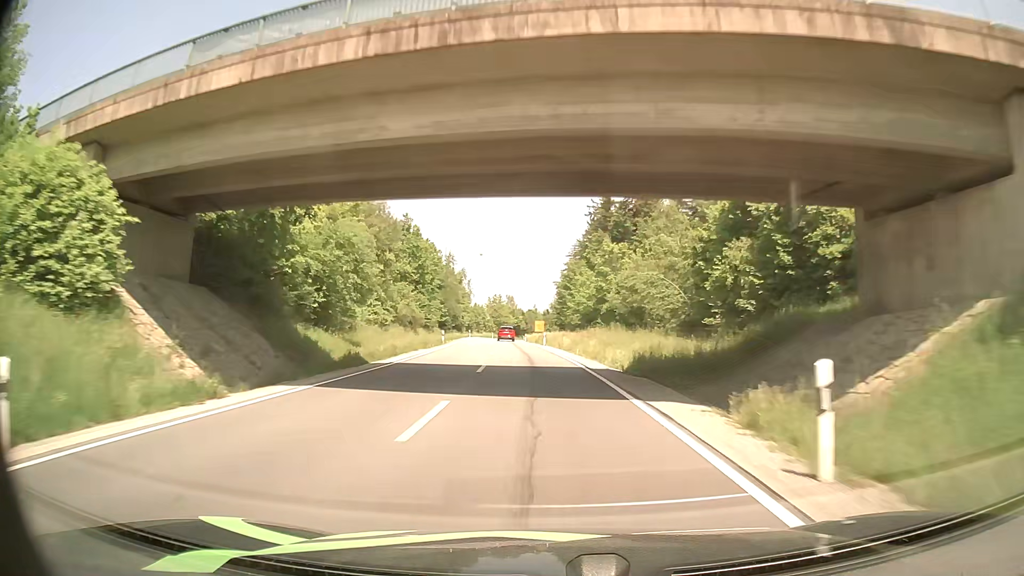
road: secondary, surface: asphalt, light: Day
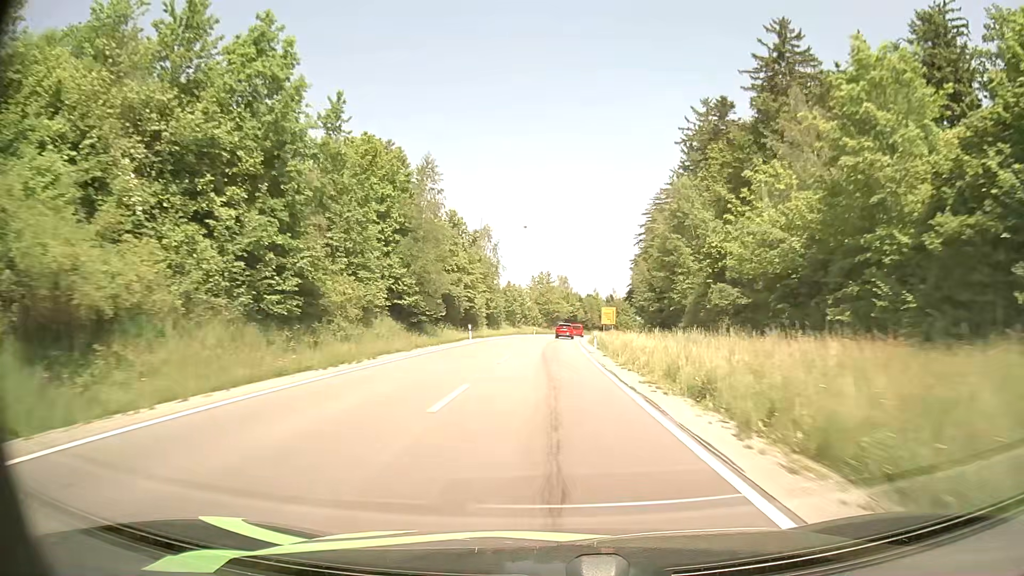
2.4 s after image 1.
(-3.1, +58.3) m; -5°
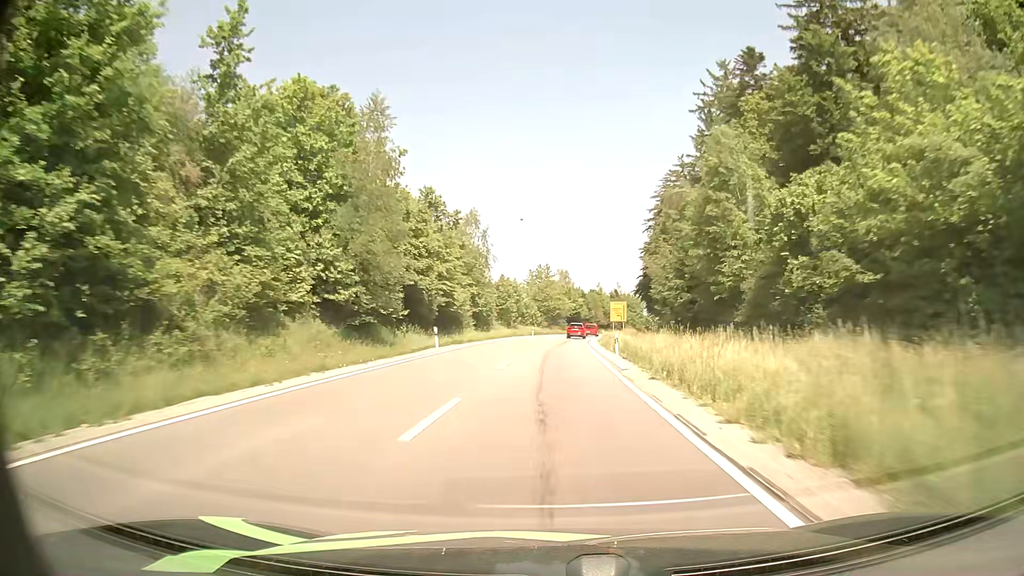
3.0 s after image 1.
(0.0, +14.3) m; 0°
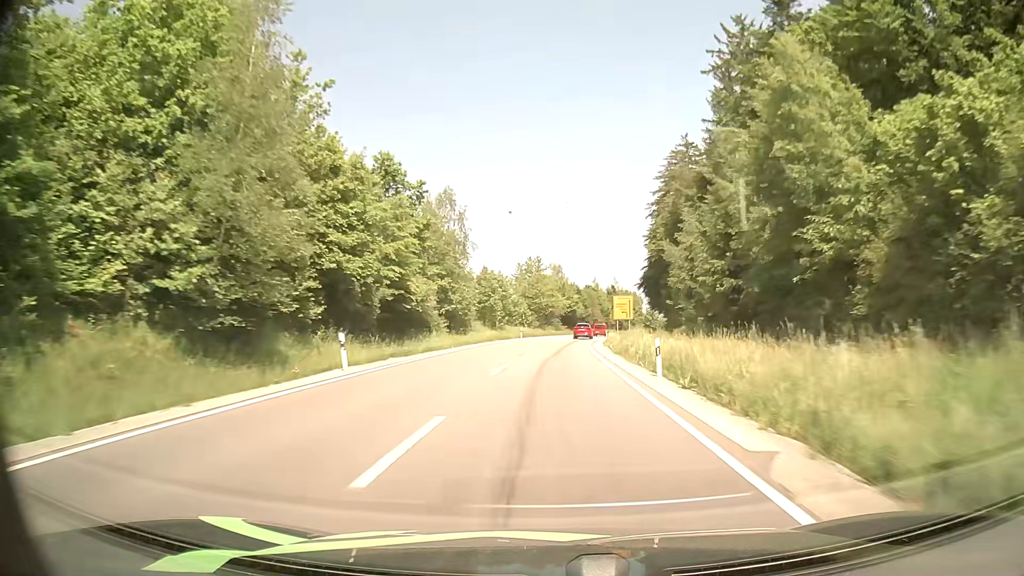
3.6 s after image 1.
(+0.1, +14.1) m; +1°
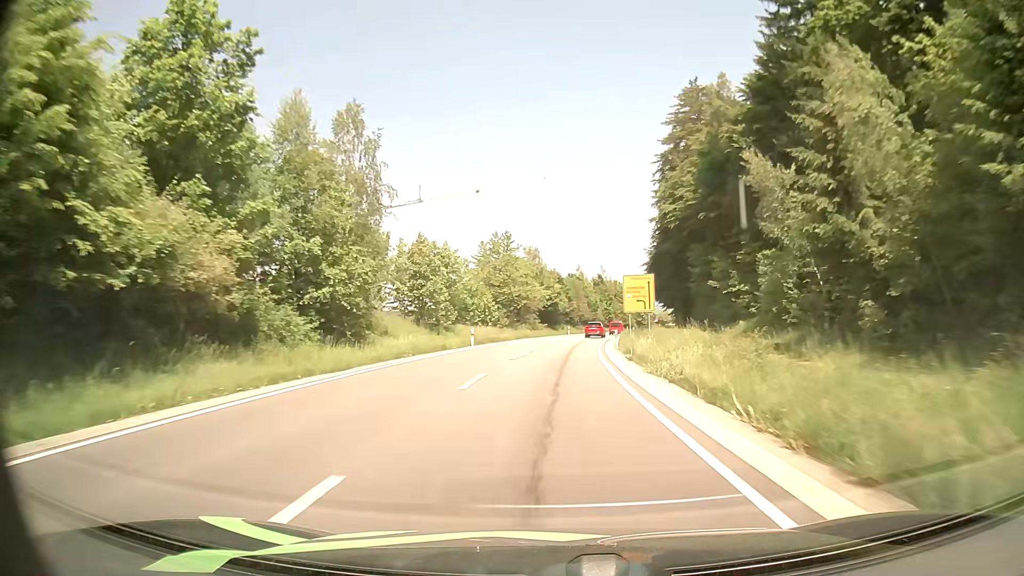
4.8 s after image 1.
(+0.4, +28.0) m; +2°
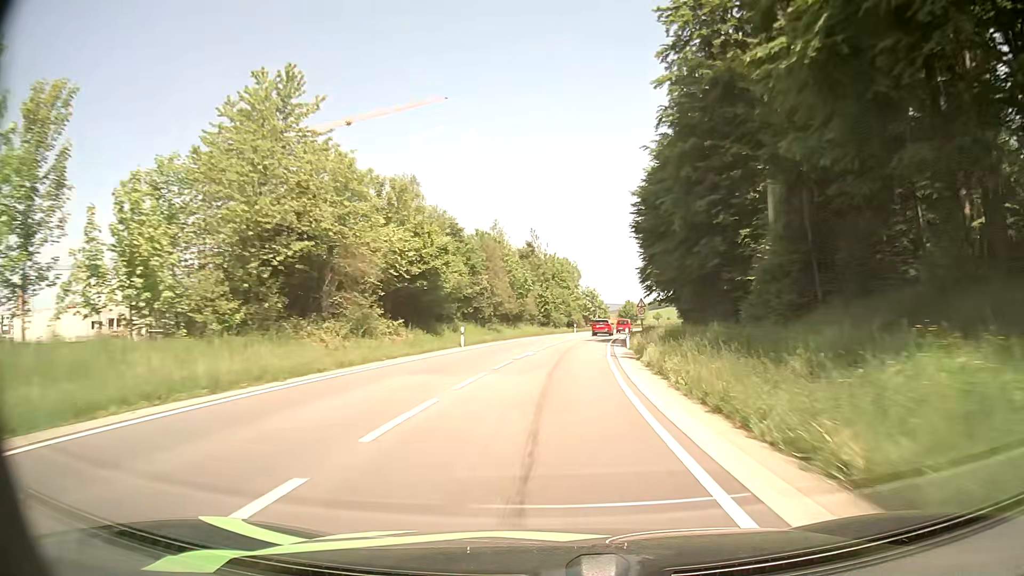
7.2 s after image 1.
(+3.1, +54.5) m; +6°
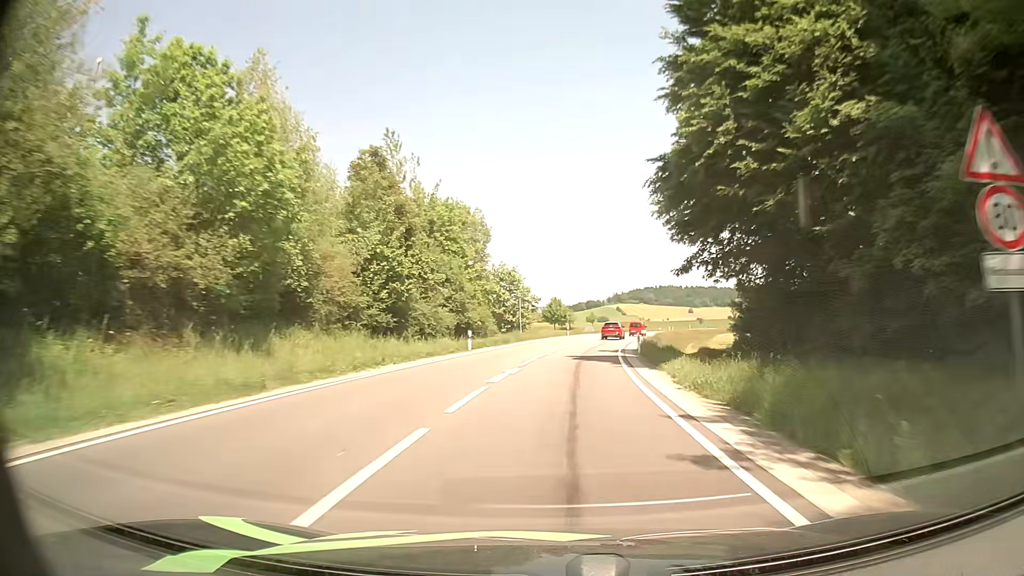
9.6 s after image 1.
(+3.0, +50.8) m; +7°
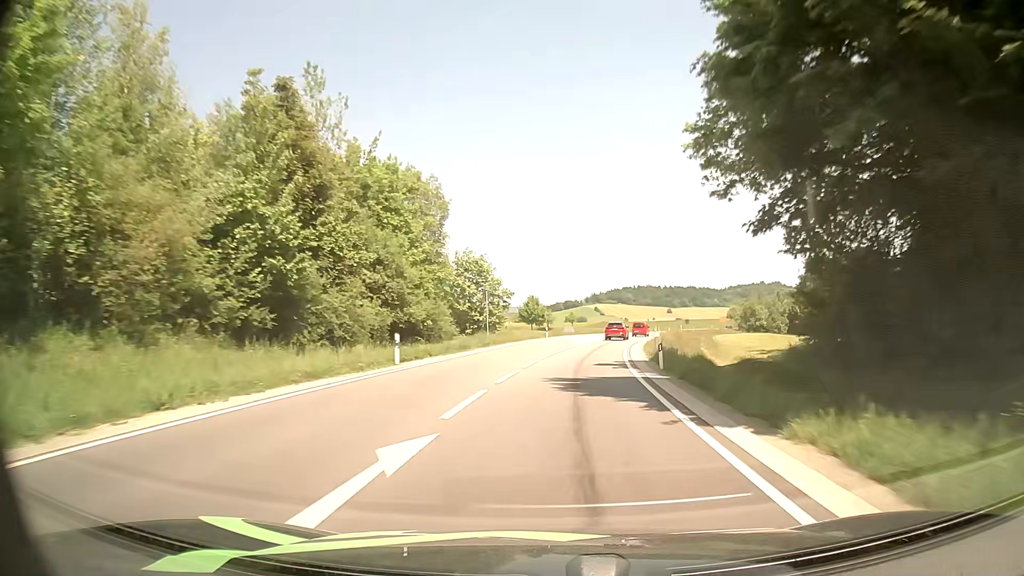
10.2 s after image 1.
(+0.2, +12.6) m; +2°
